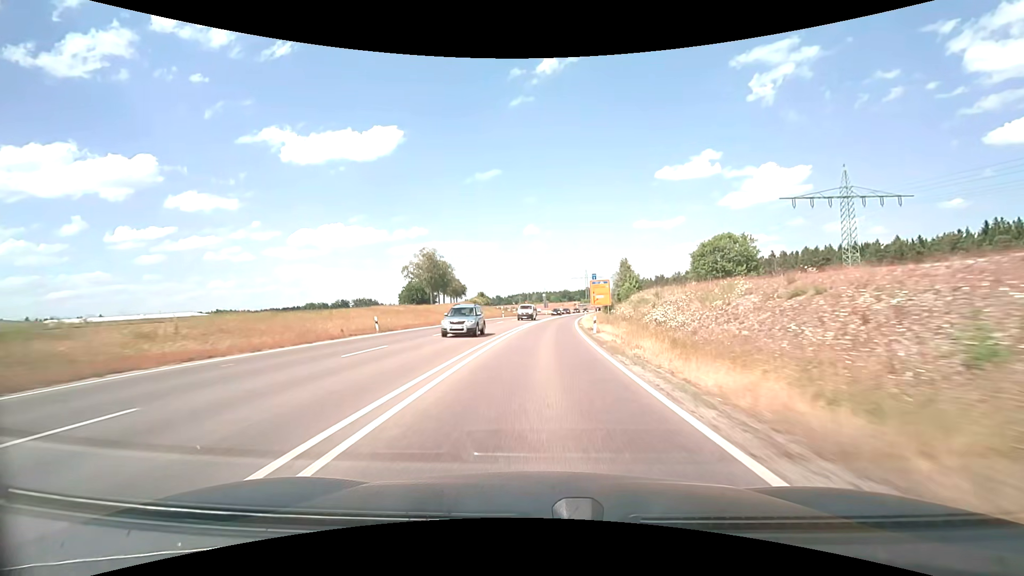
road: trunk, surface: asphalt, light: Day
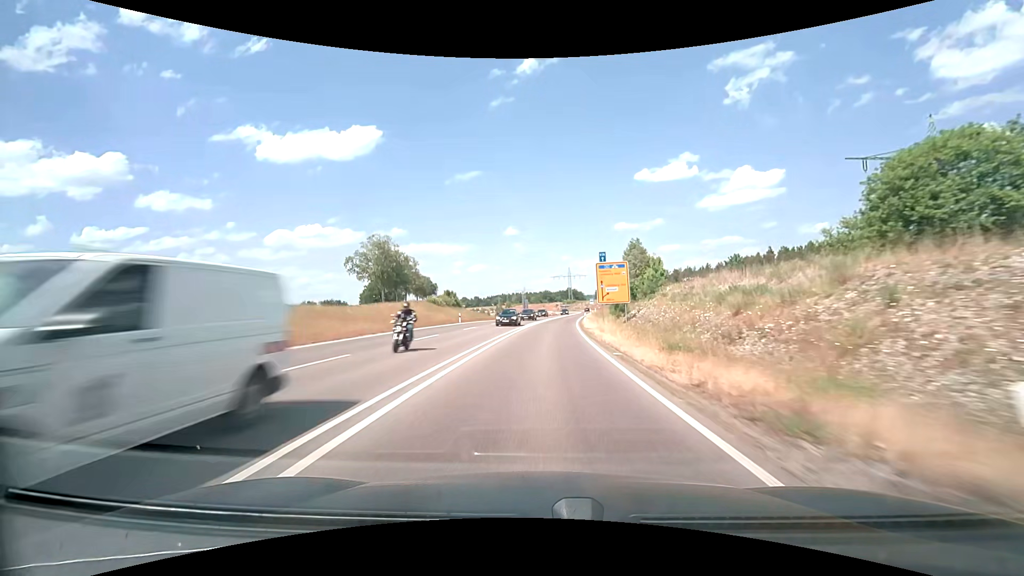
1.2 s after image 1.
(+0.5, +27.6) m; +2°
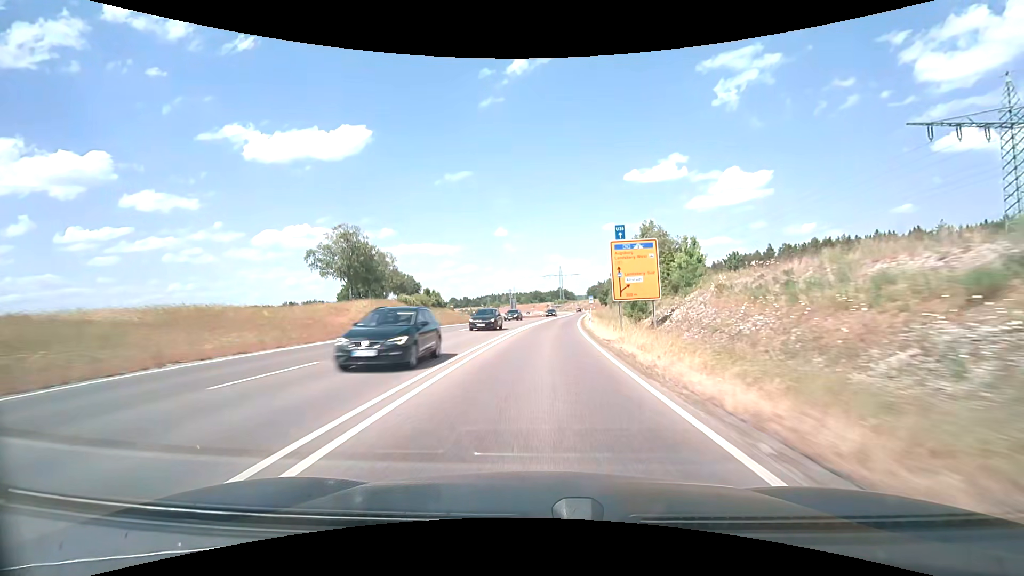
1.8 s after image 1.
(+0.1, +14.0) m; +1°
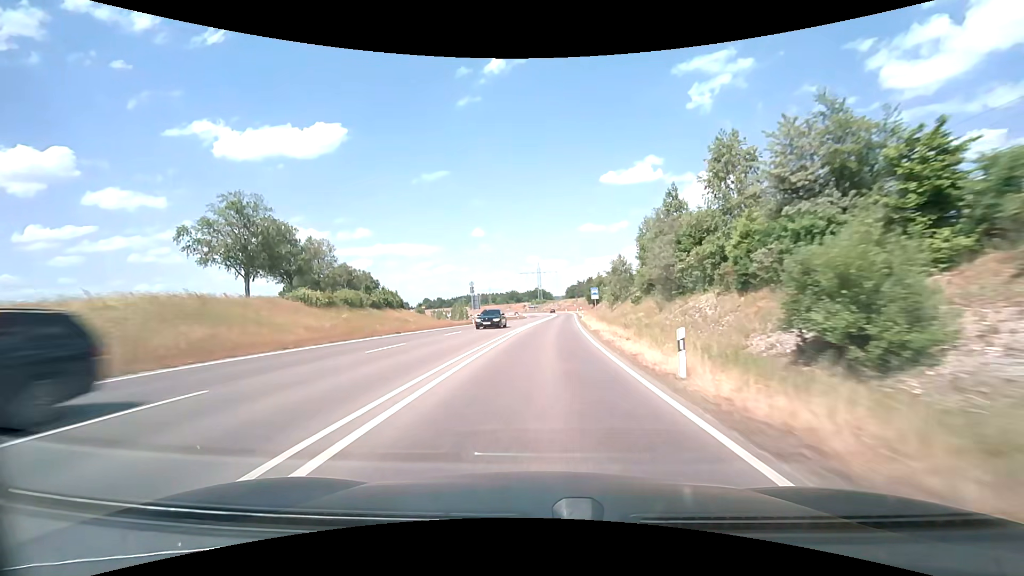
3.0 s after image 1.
(+0.6, +28.1) m; +3°
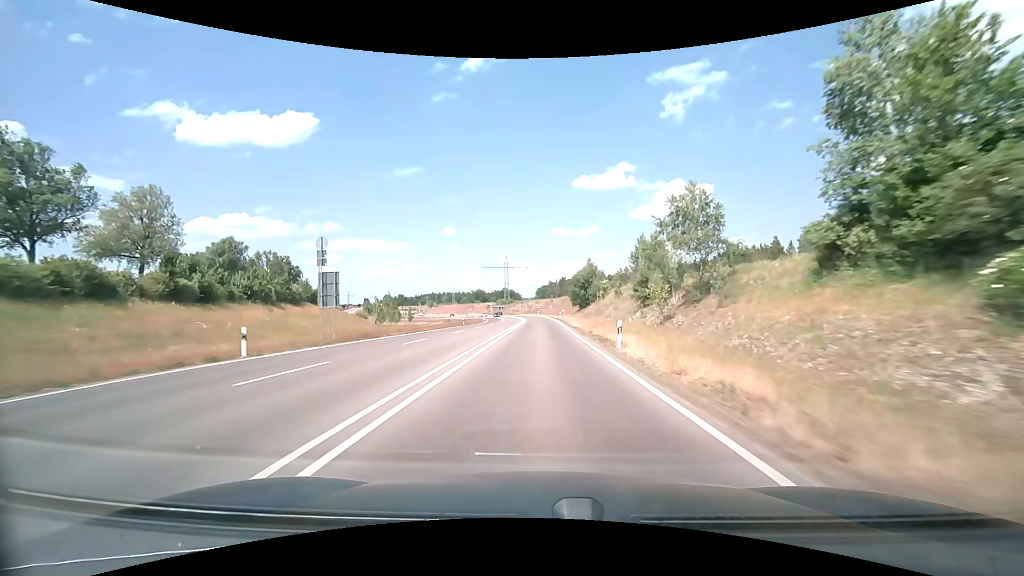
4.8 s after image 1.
(+1.3, +42.4) m; +3°
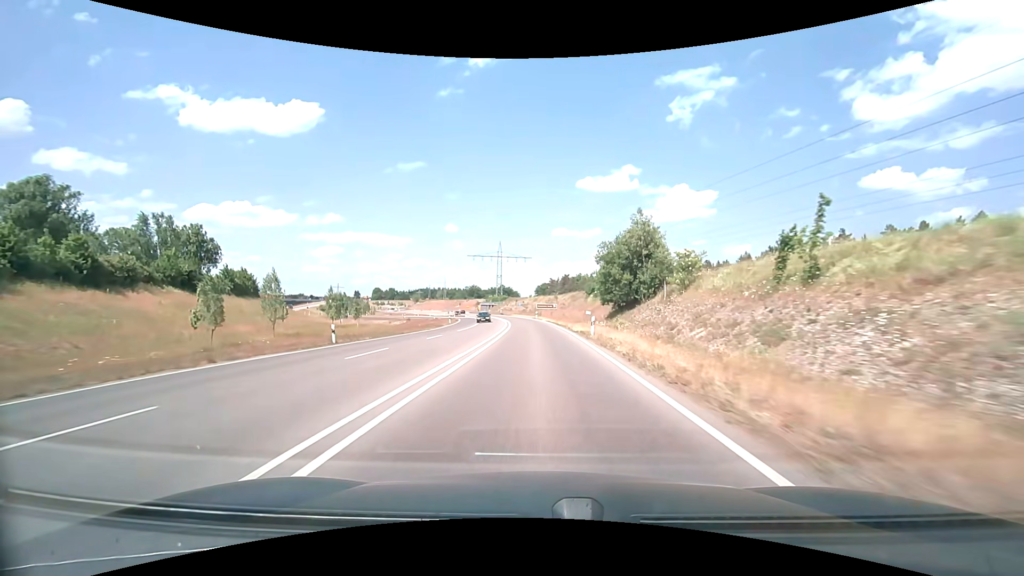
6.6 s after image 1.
(+0.4, +42.6) m; 0°
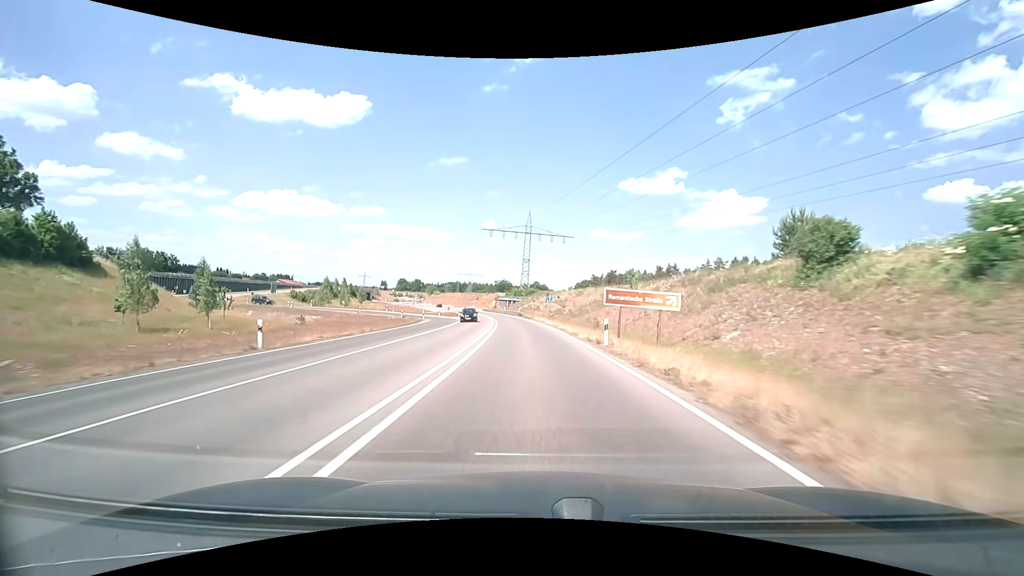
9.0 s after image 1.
(-1.3, +57.2) m; -4°
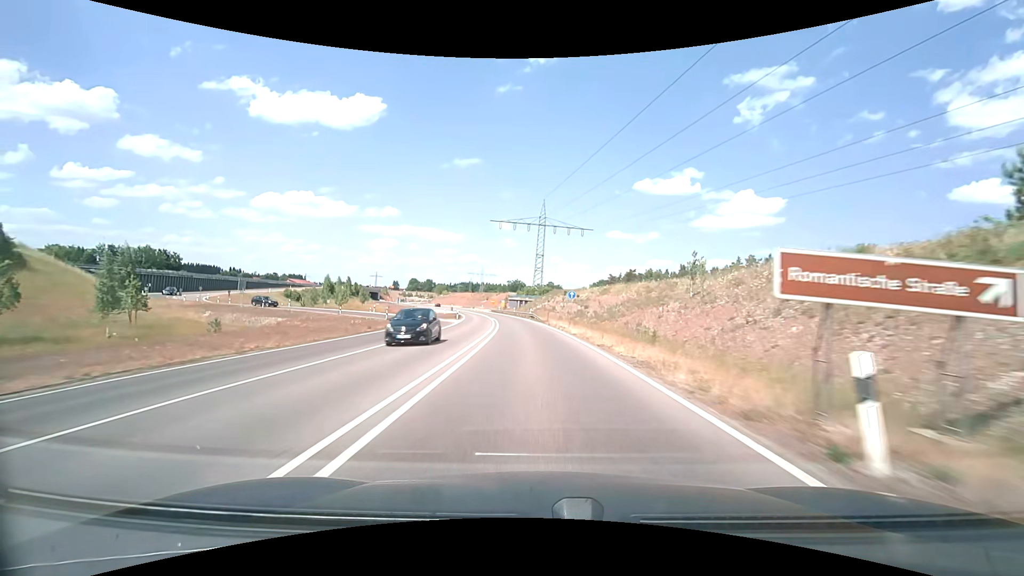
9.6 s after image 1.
(-0.2, +14.4) m; -2°
(0, +10) (0, +20) (-1, +30) (-1, +40) (-2, +50) (-3, +60) (-4, +70) (-6, +80) (-8, +90) (-9, +99) m
